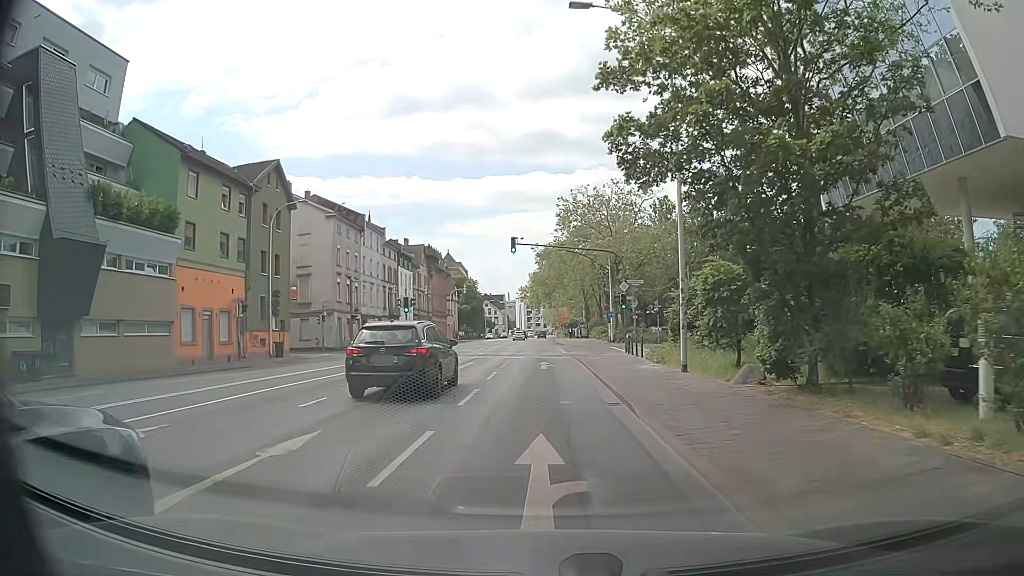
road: primary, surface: asphalt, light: Day
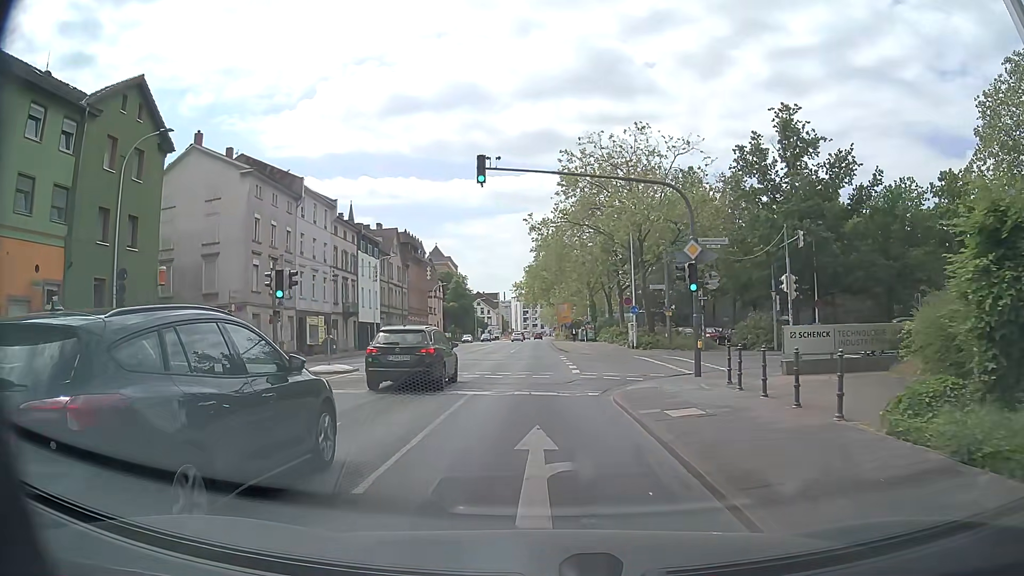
(0.0, +17.9) m; 0°
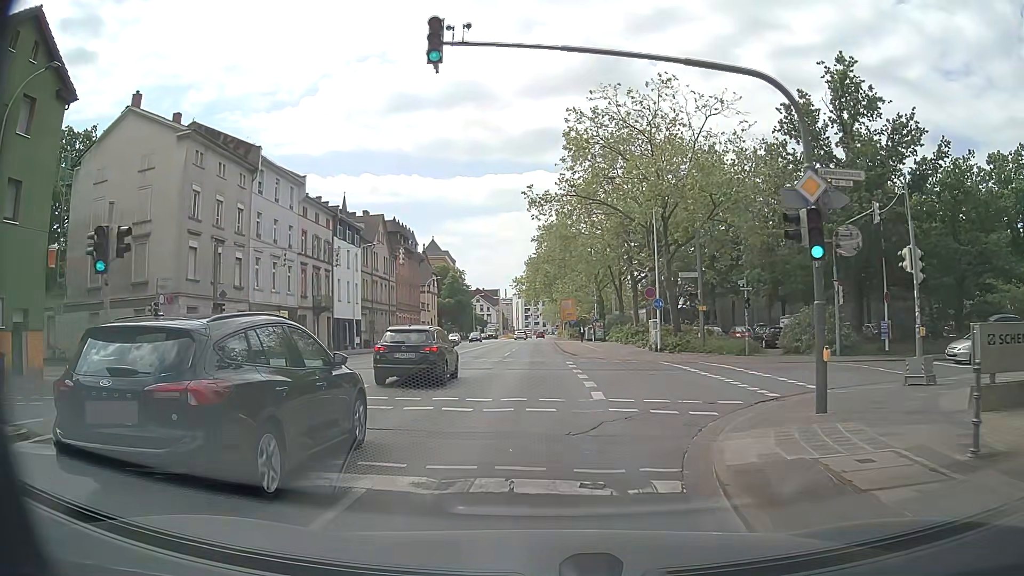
(-0.1, +8.9) m; 0°
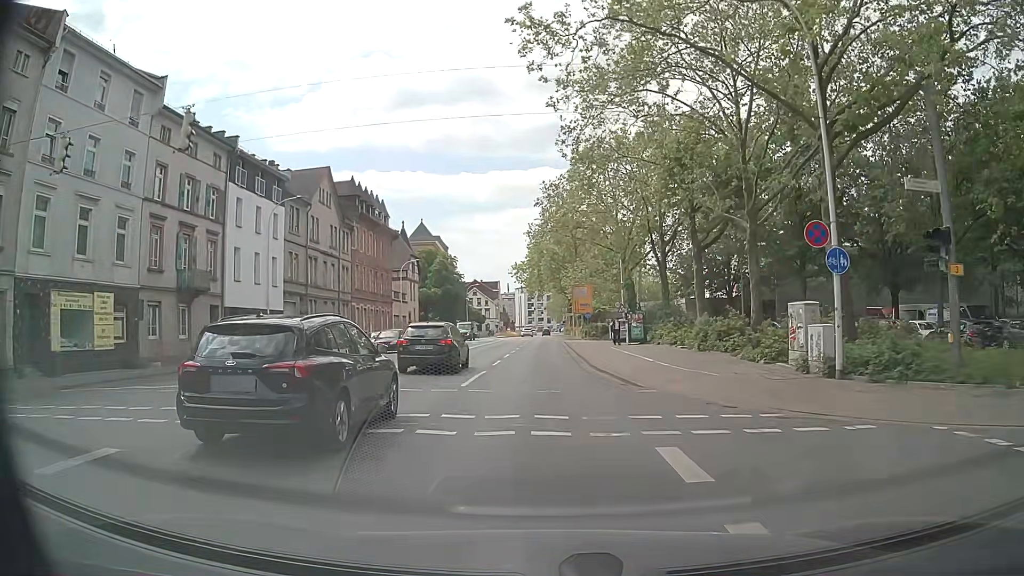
(-0.3, +22.5) m; -1°
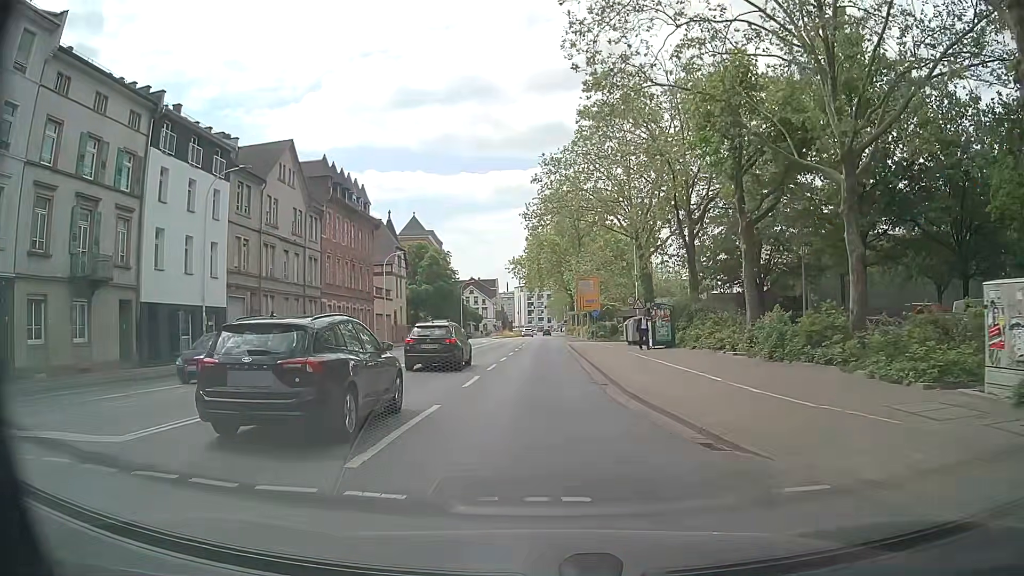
(0.0, +9.0) m; 0°
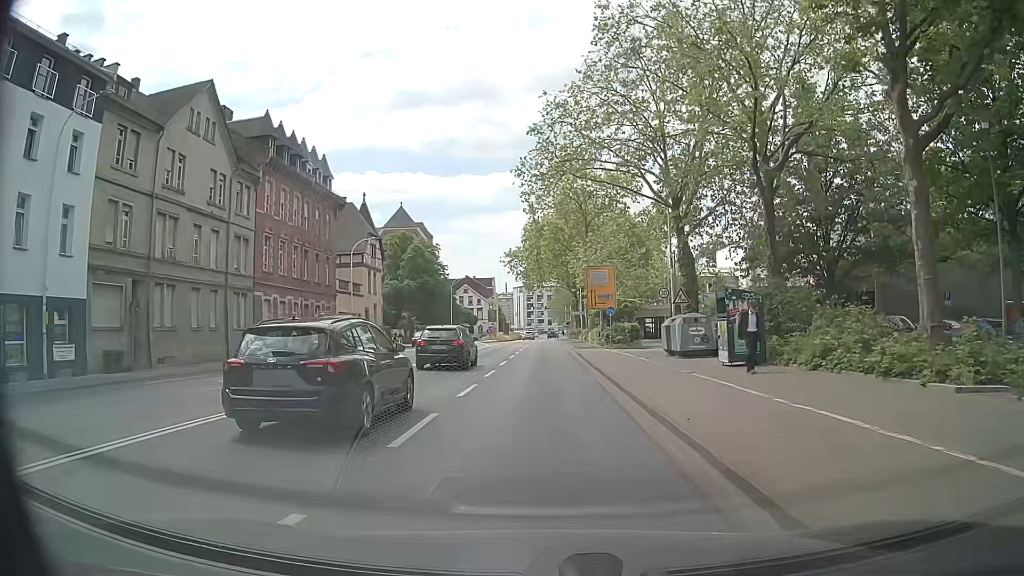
(-0.1, +13.5) m; 0°
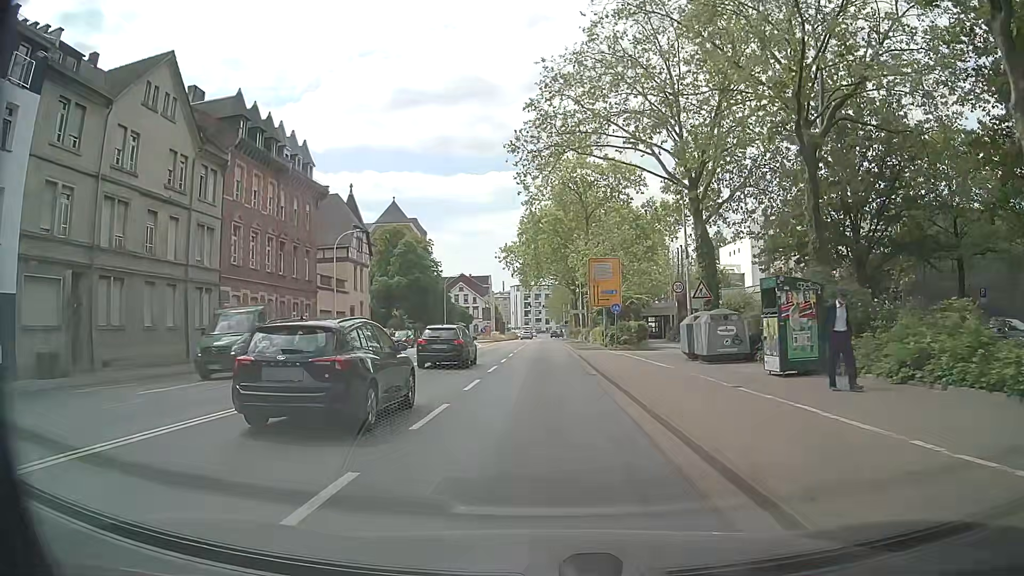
(0.0, +4.5) m; 0°
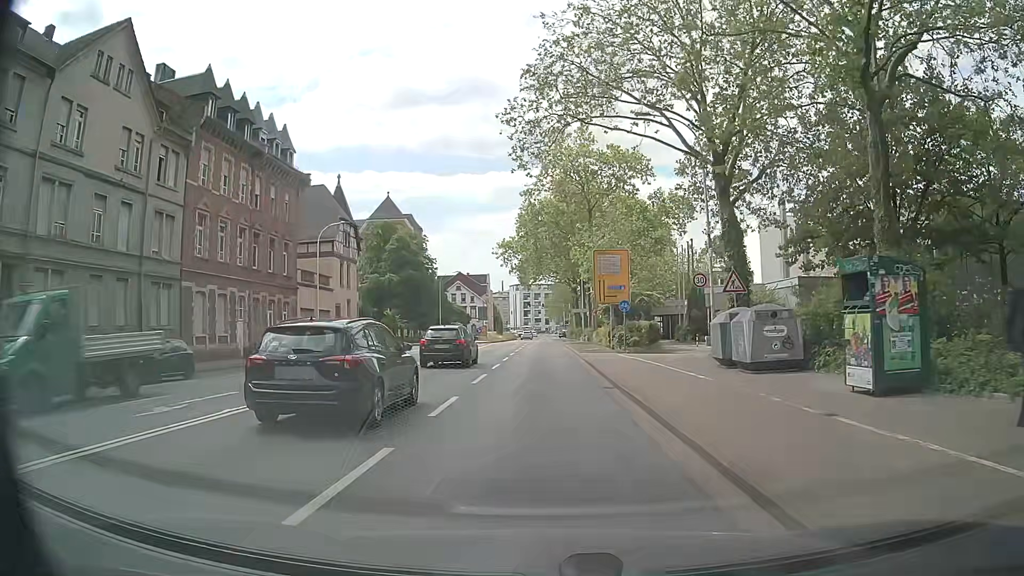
(0.0, +4.5) m; 0°
(0, +10) (0, +20) (0, +30) (0, +40) (0, +50) (0, +60) (0, +70) (0, +80) (0, +90) (0, +100) m
